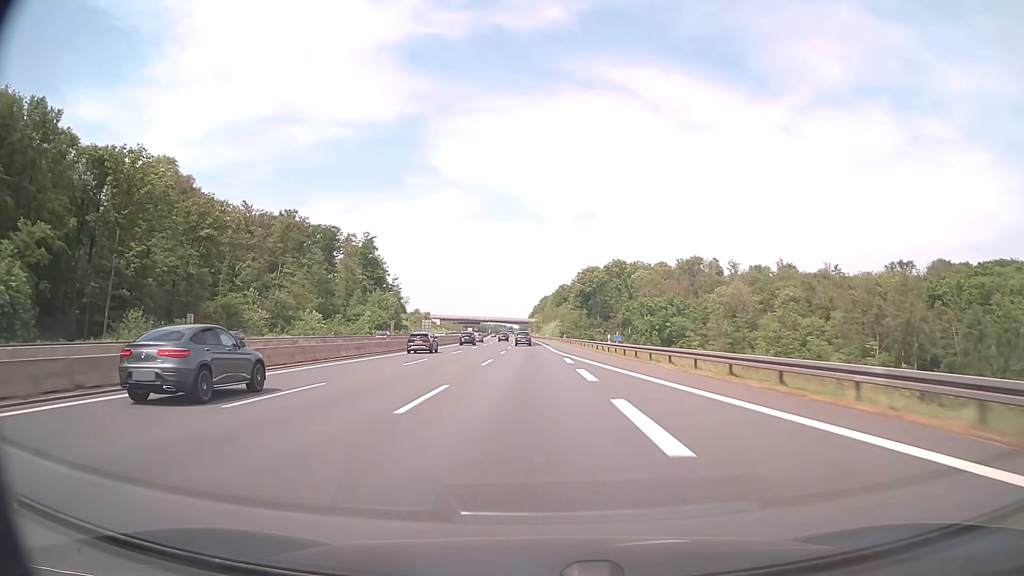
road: motorway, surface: asphalt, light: Day
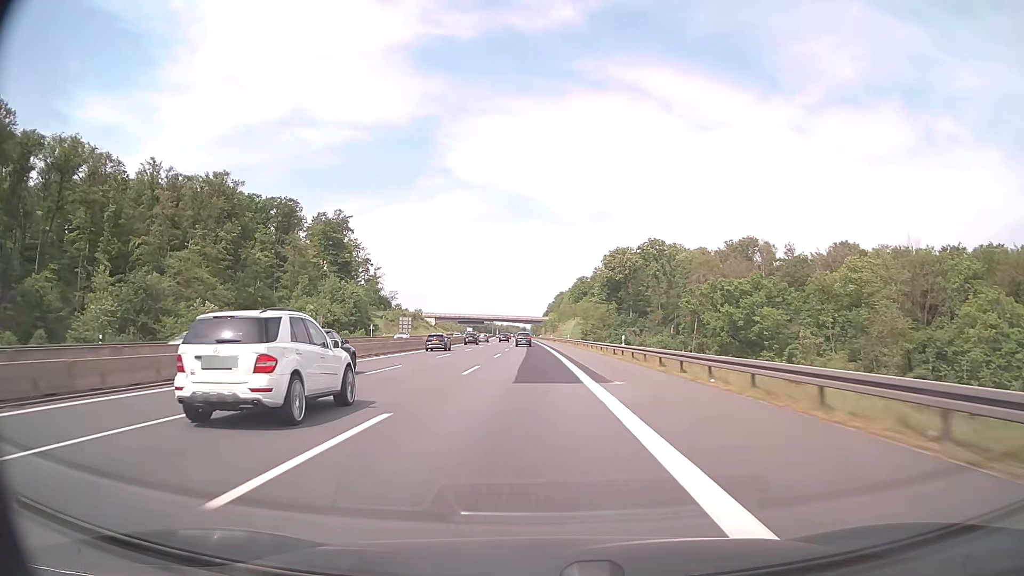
(-0.6, +60.4) m; -1°
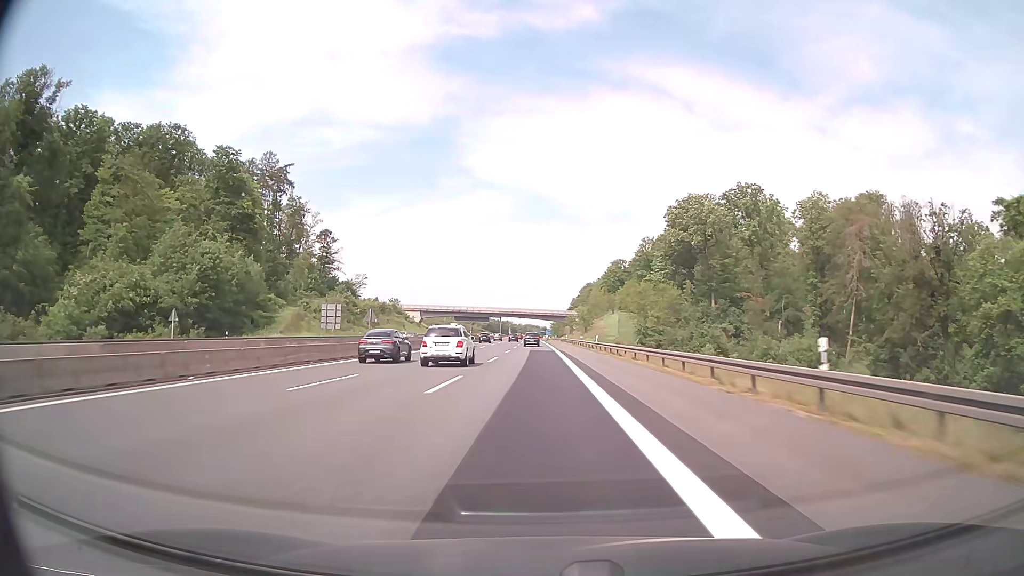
(-1.2, +79.8) m; -2°
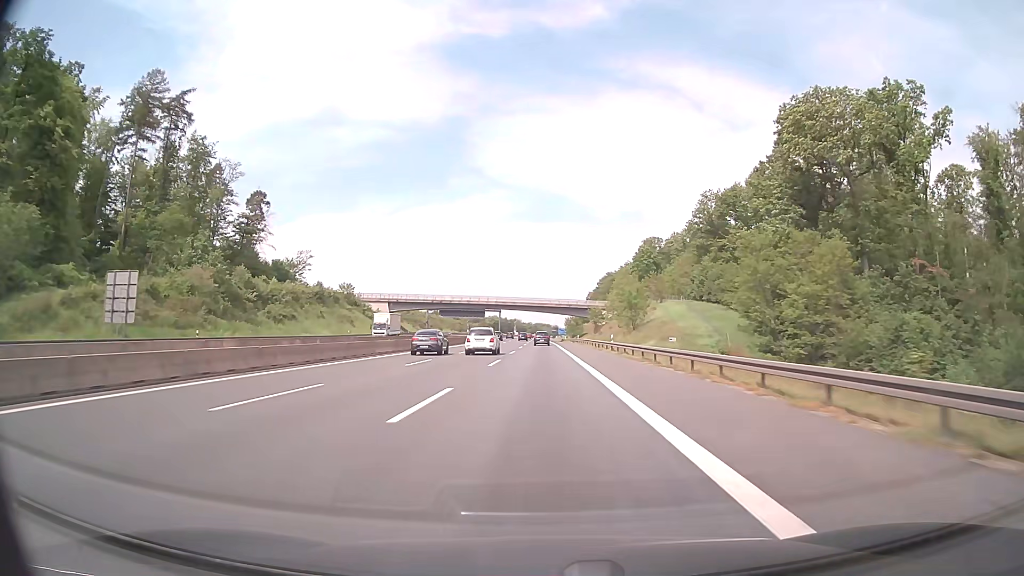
(-0.6, +59.4) m; -1°
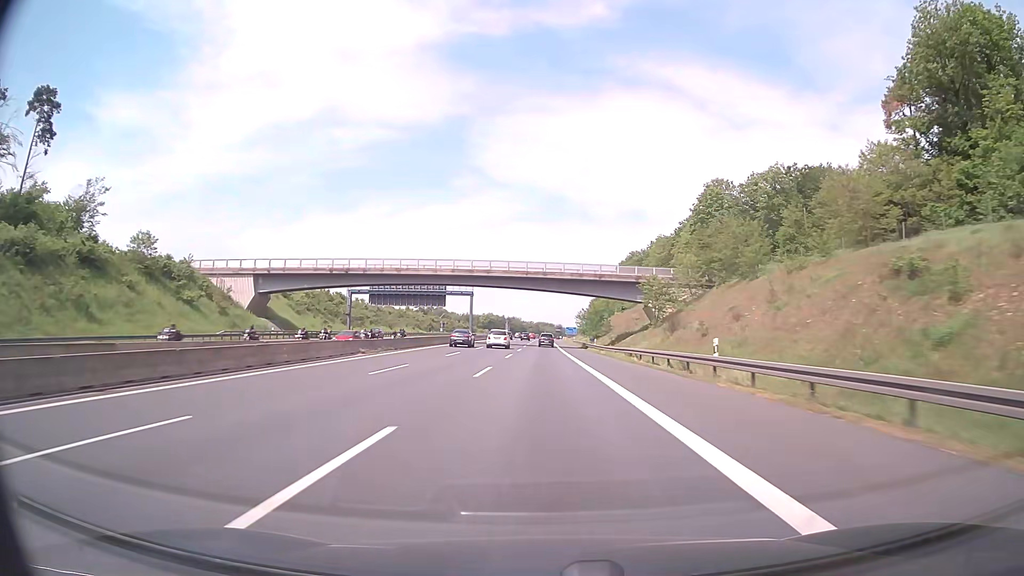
(-0.2, +78.9) m; 0°
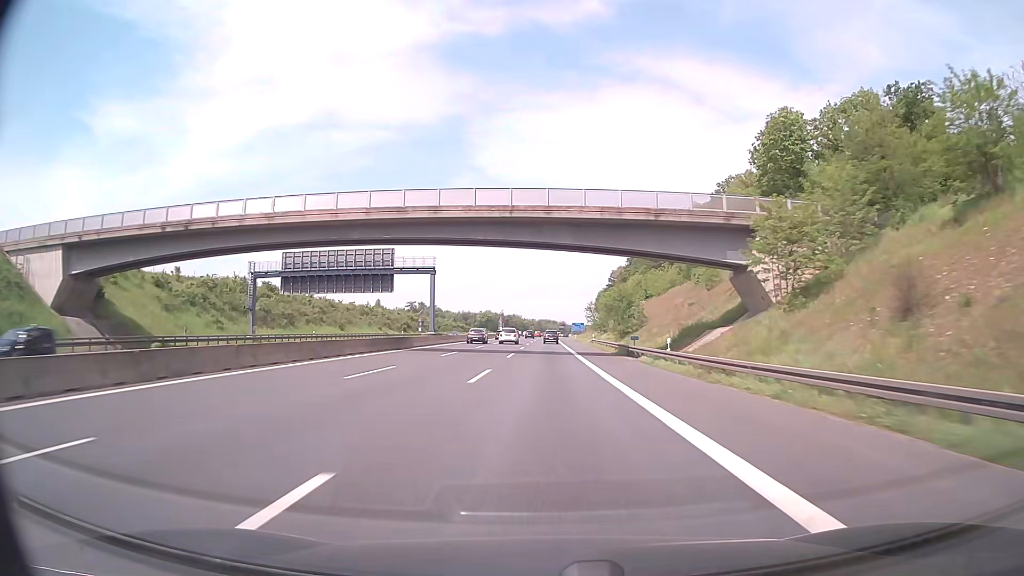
(-0.1, +39.3) m; 0°
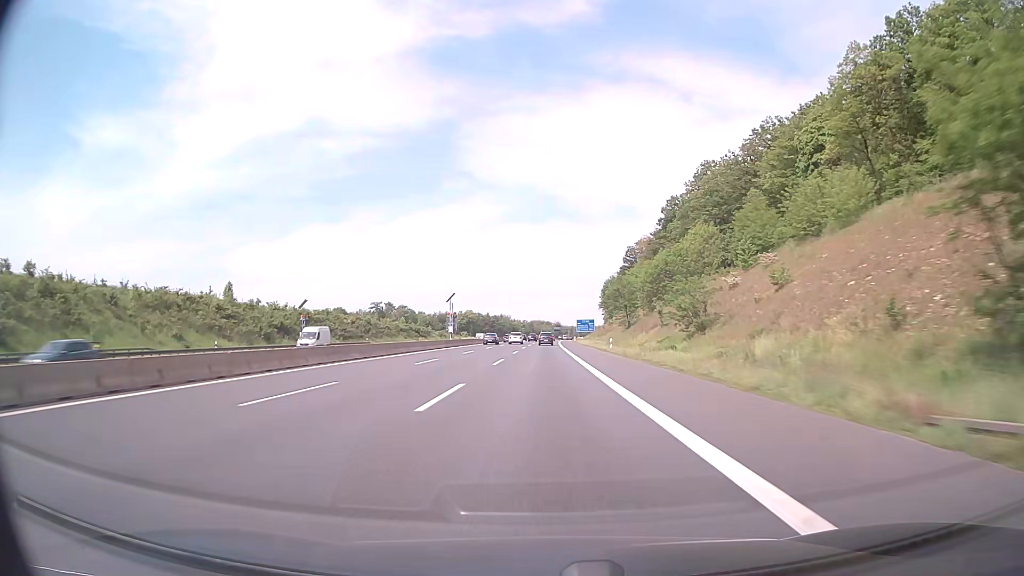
(+0.2, +78.4) m; +1°
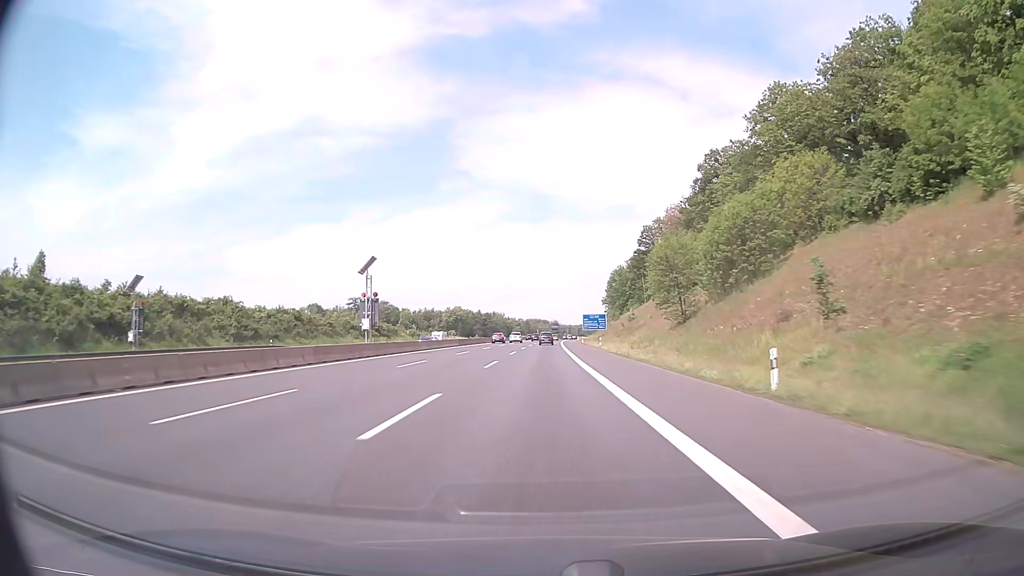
(0.0, +39.1) m; 0°
(0, +10) (0, +20) (0, +30) (0, +40) (0, +50) (0, +60) (0, +70) (0, +80) (0, +90) (+1, +100) m
